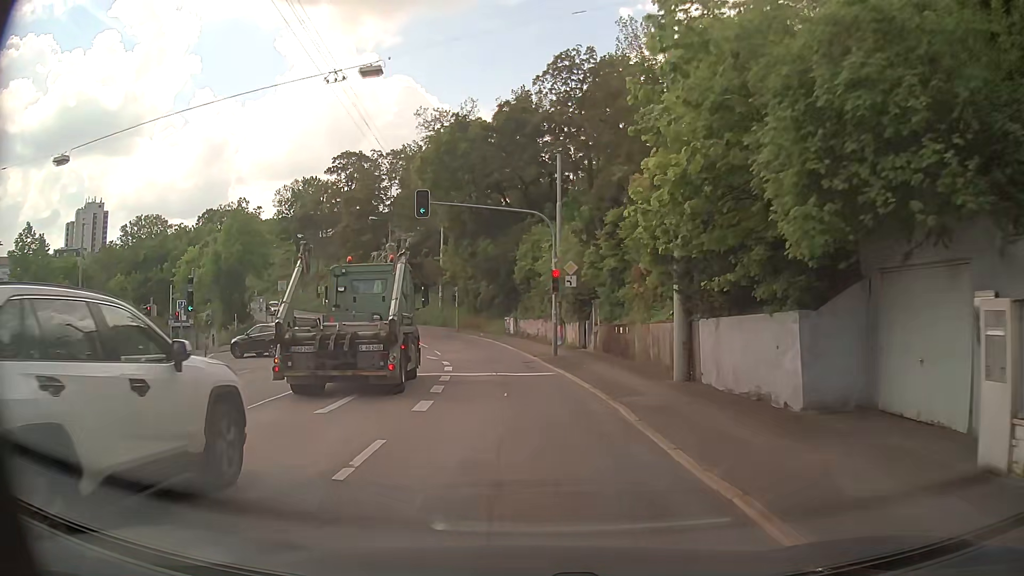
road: secondary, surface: asphalt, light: Day
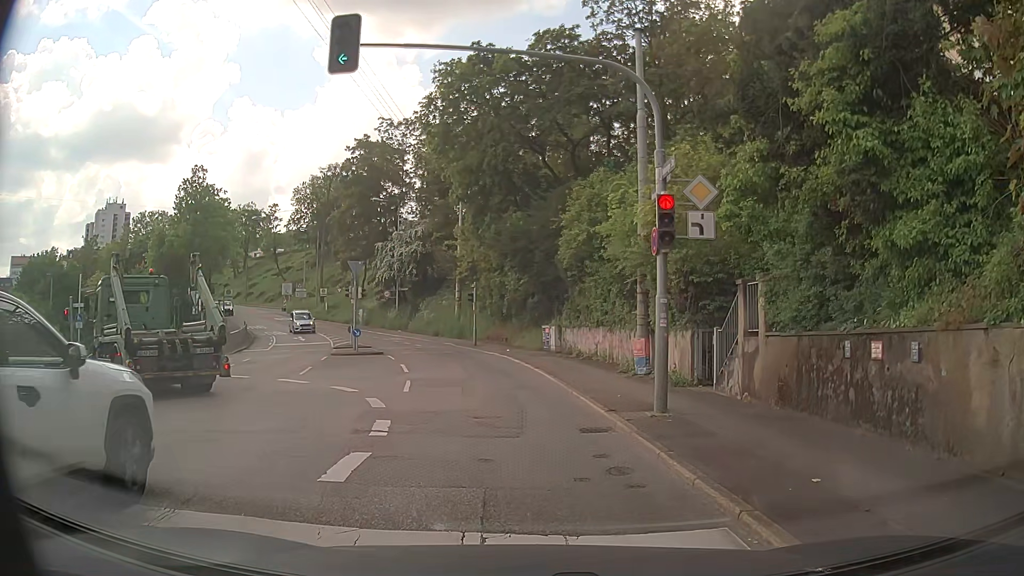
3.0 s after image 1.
(-0.3, +14.5) m; -1°
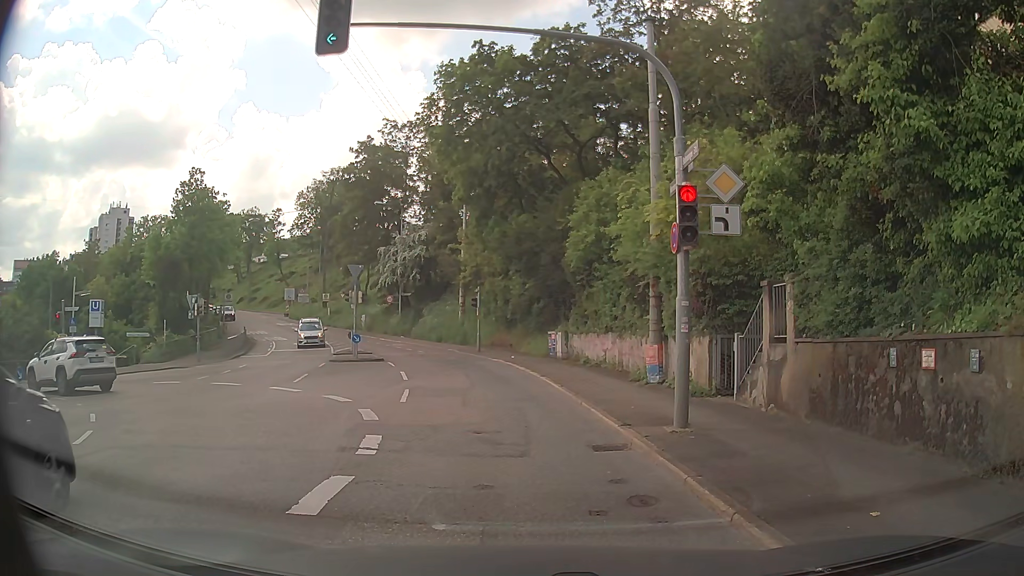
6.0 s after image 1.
(0.0, +1.0) m; -2°
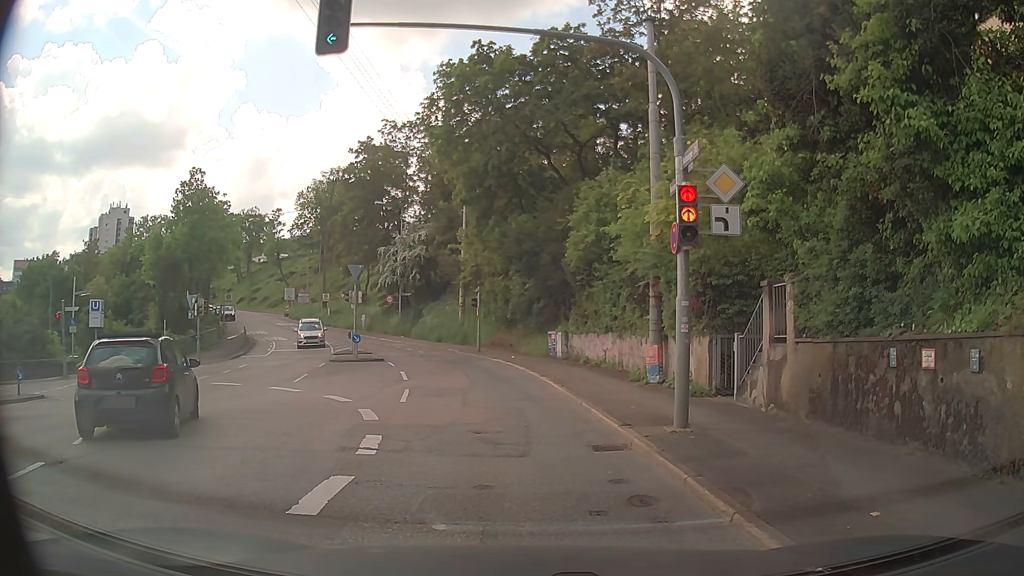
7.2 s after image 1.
(0.0, 0.0) m; 0°
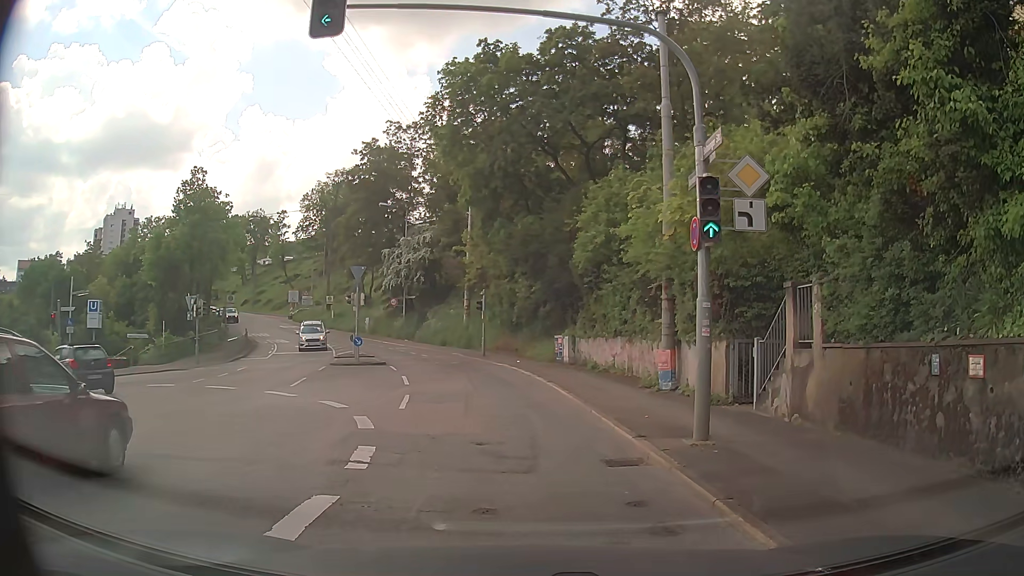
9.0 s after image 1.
(0.0, +0.9) m; +1°
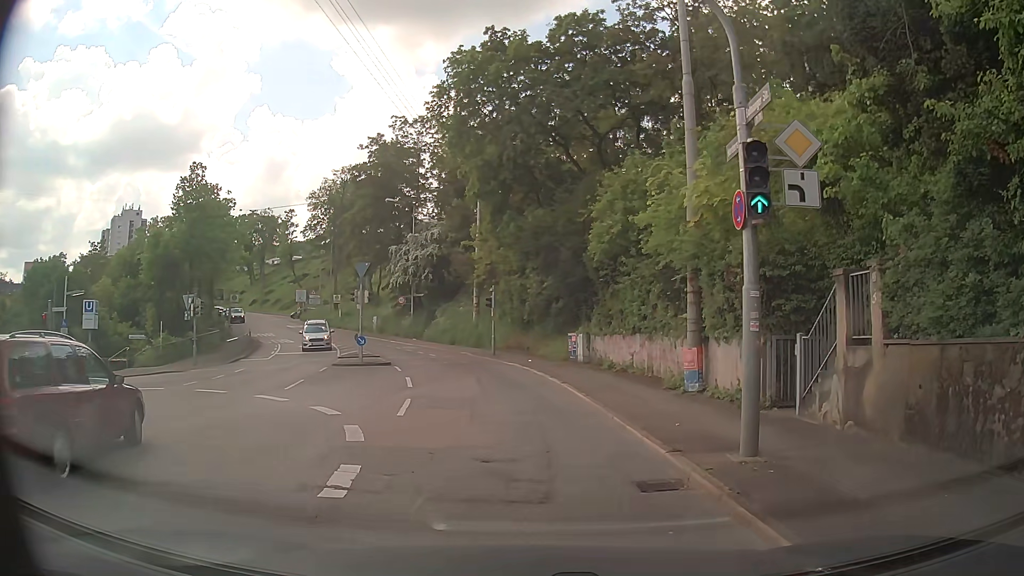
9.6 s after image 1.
(-0.1, +1.6) m; -3°
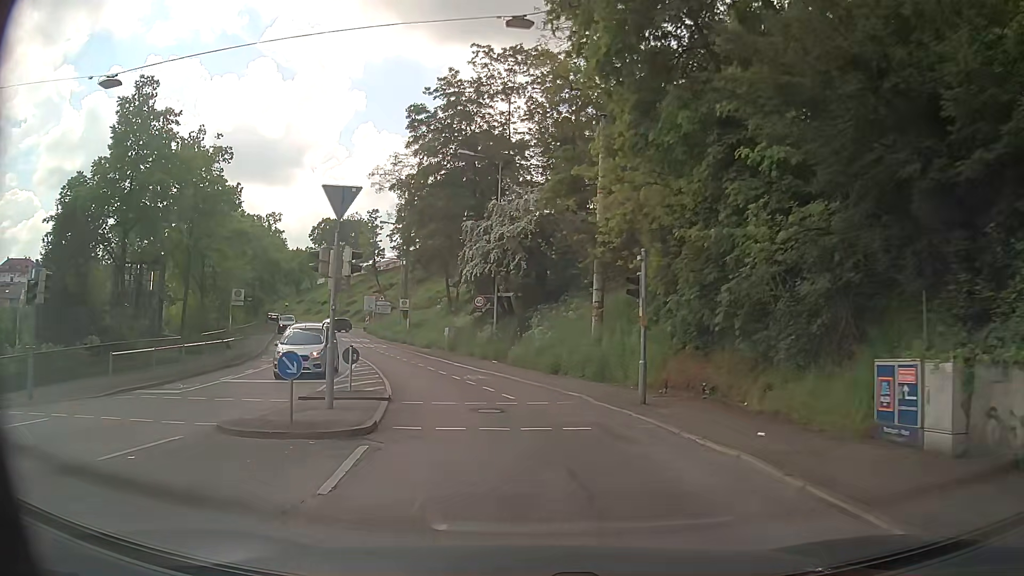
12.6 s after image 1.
(-1.6, +18.8) m; -9°
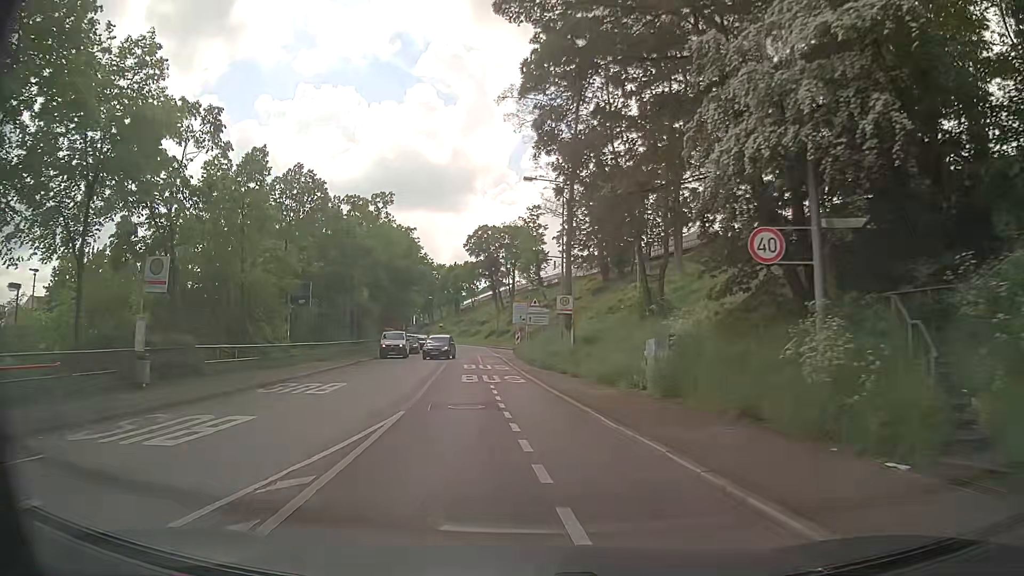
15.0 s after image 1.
(-3.3, +23.8) m; -16°
